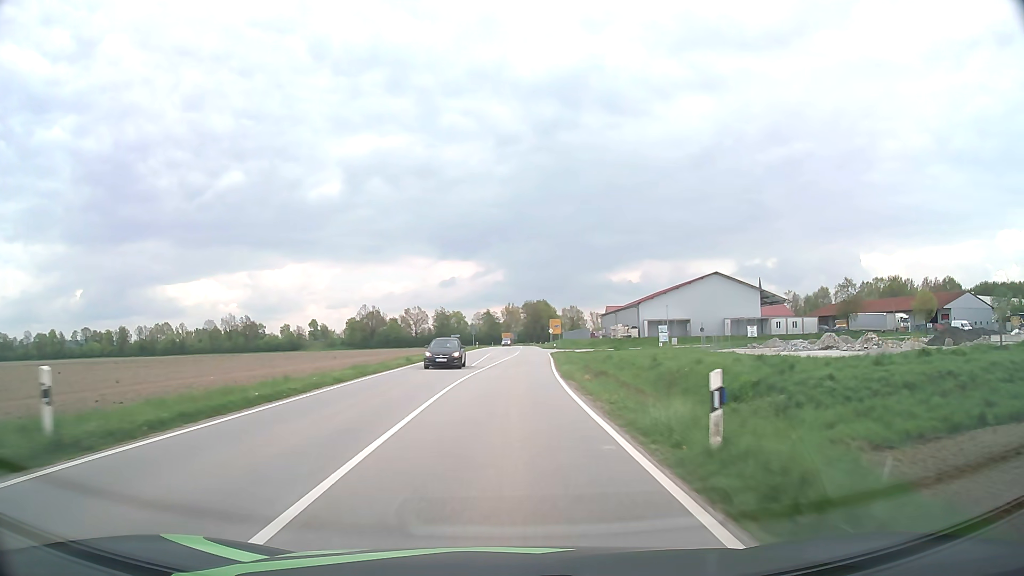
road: tertiary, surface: asphalt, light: Day
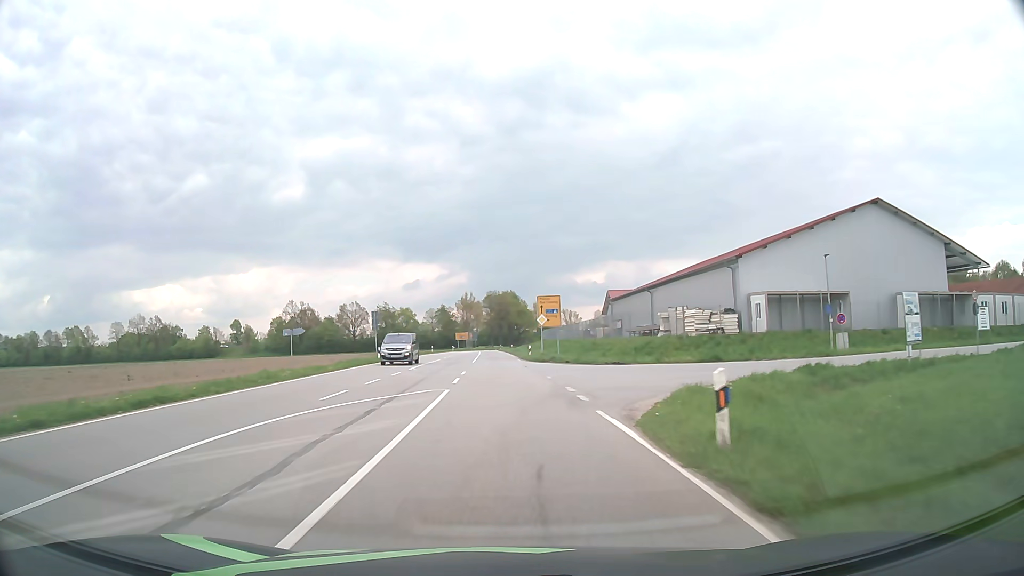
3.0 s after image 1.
(+2.1, +59.8) m; +3°
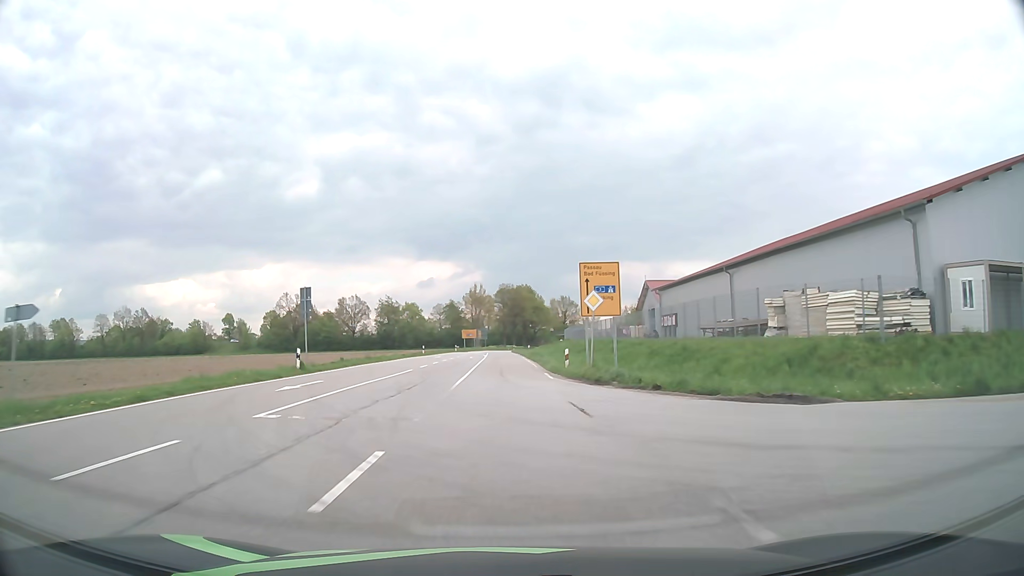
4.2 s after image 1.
(-0.2, +22.3) m; -1°
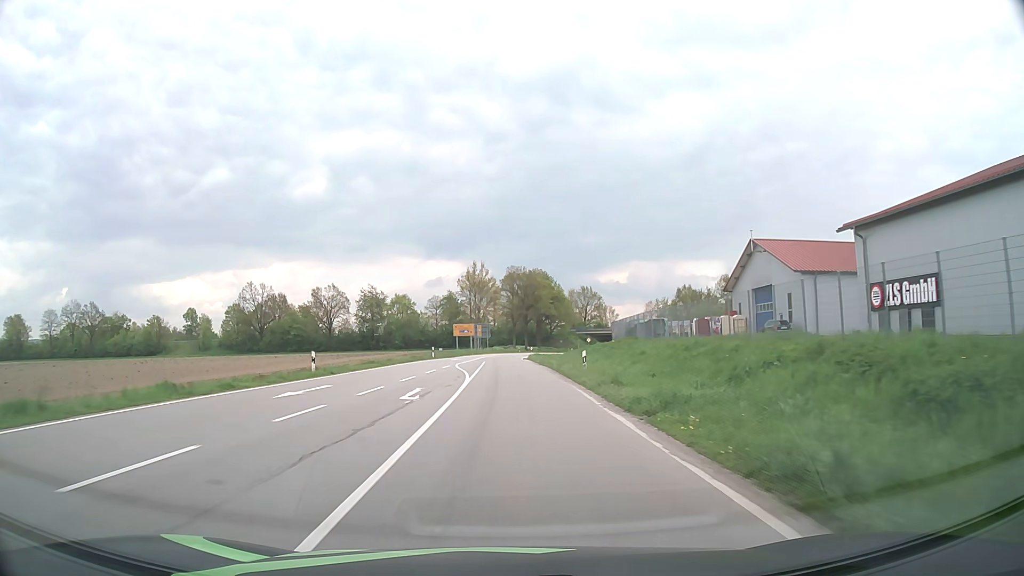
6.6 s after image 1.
(-0.5, +41.6) m; -1°
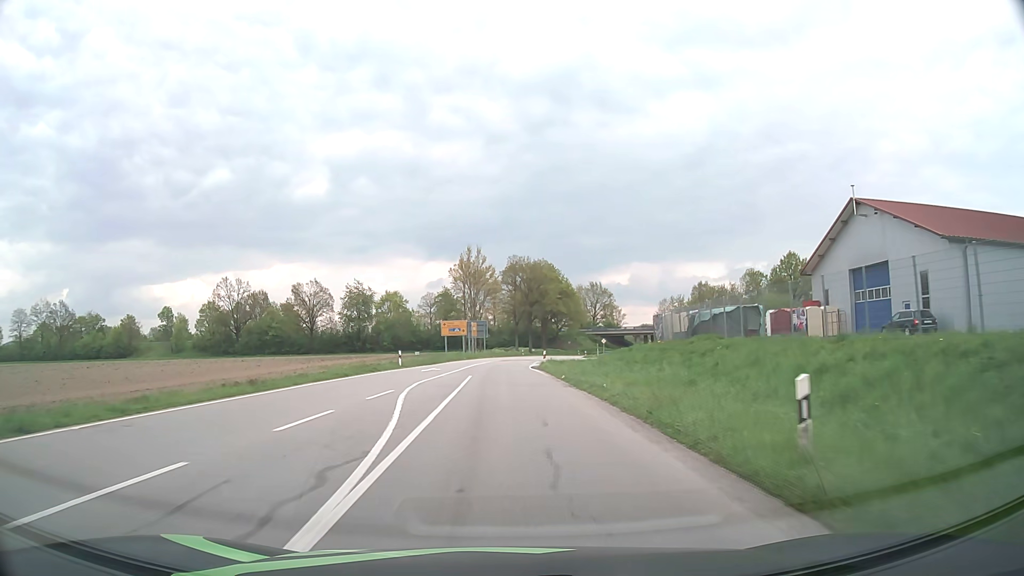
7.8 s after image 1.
(0.0, +19.0) m; 0°
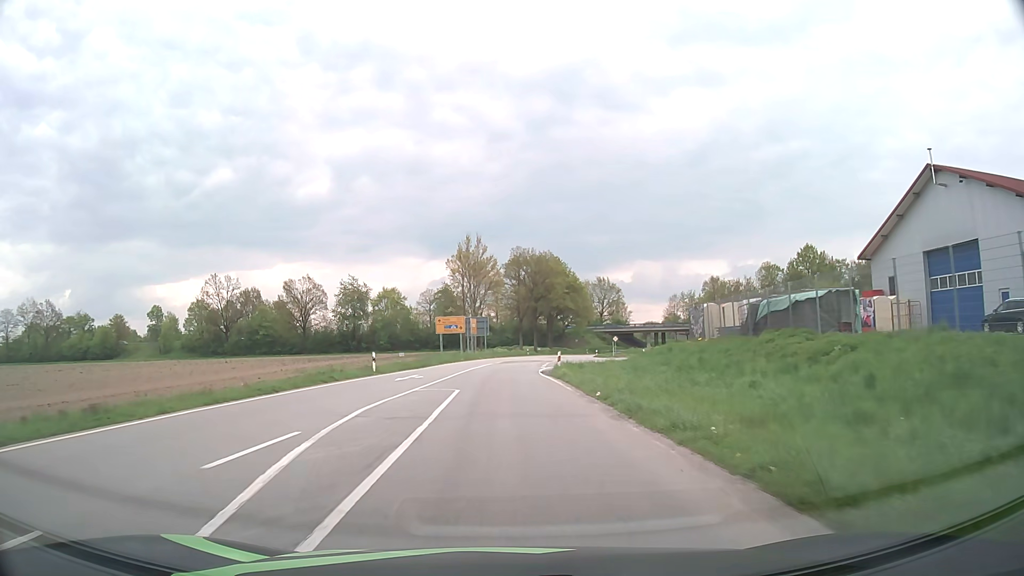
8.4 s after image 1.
(0.0, +8.9) m; 0°
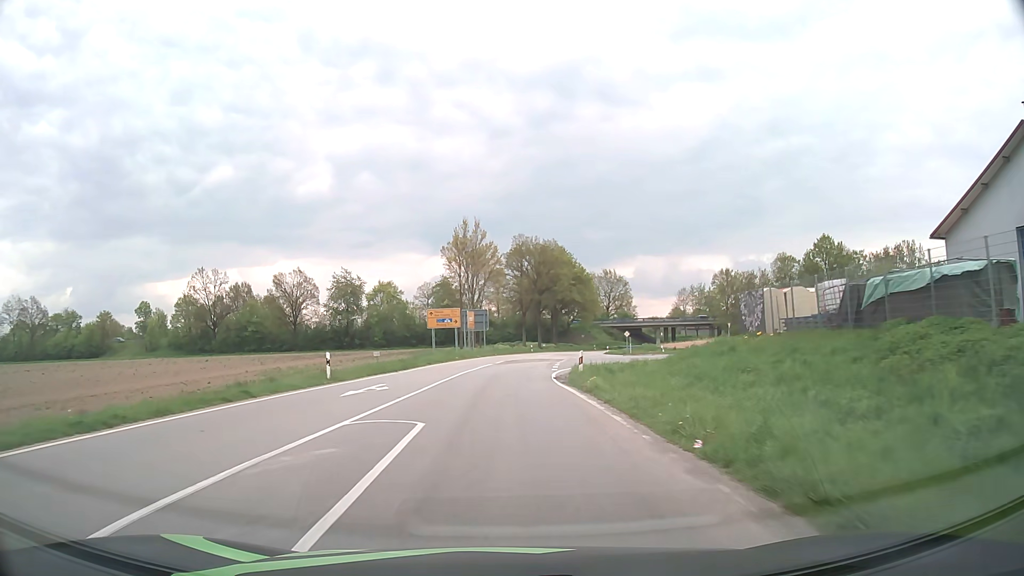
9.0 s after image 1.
(0.0, +8.5) m; 0°
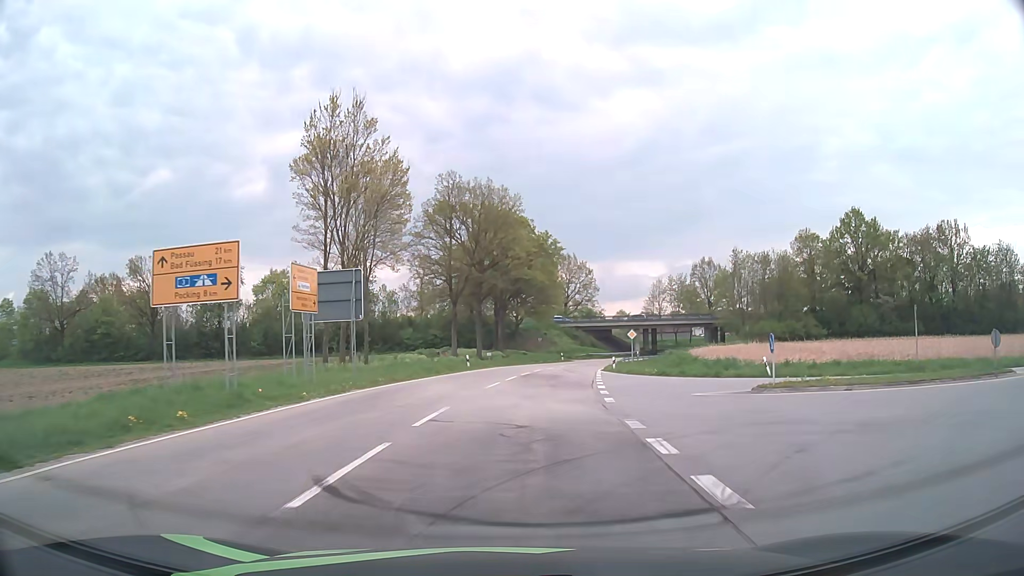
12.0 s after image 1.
(+1.0, +41.0) m; +5°
(0, +10) (+1, +20) (+2, +30) (+3, +40) (+5, +50) (+7, +59) (+10, +69) (+13, +79) (+17, +88) (+21, +97) m
